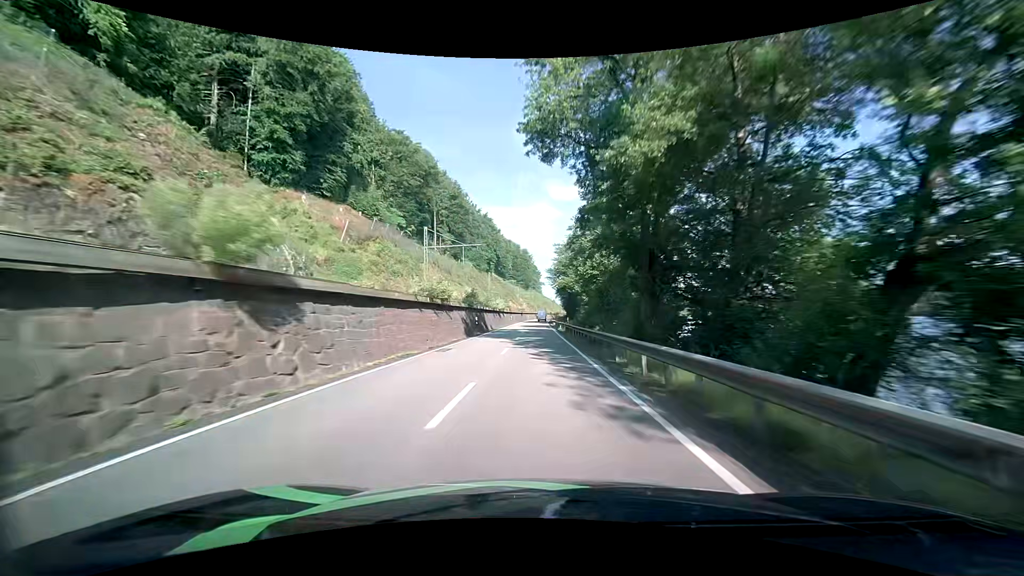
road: primary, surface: asphalt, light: Day
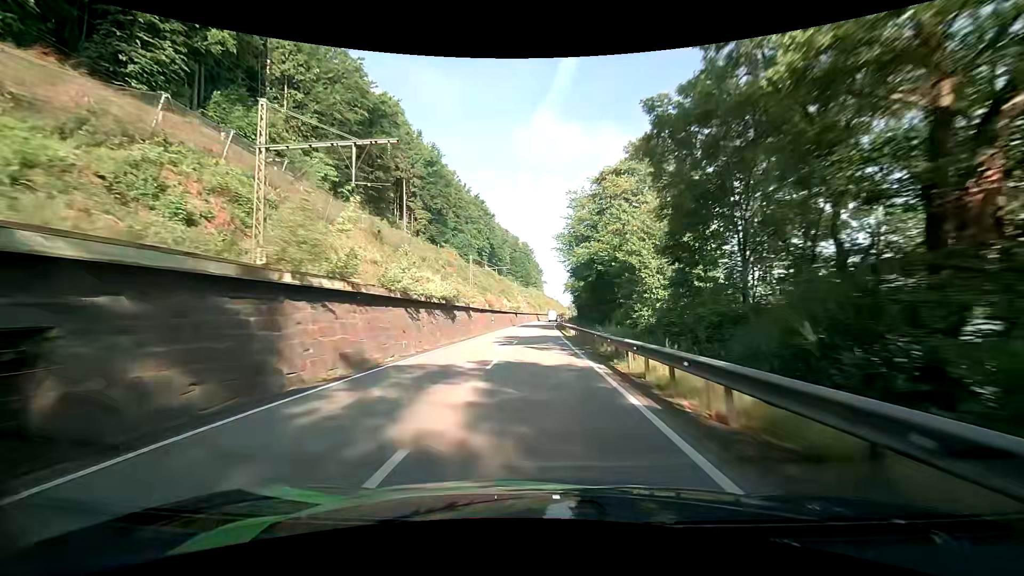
(-0.5, +40.8) m; -1°
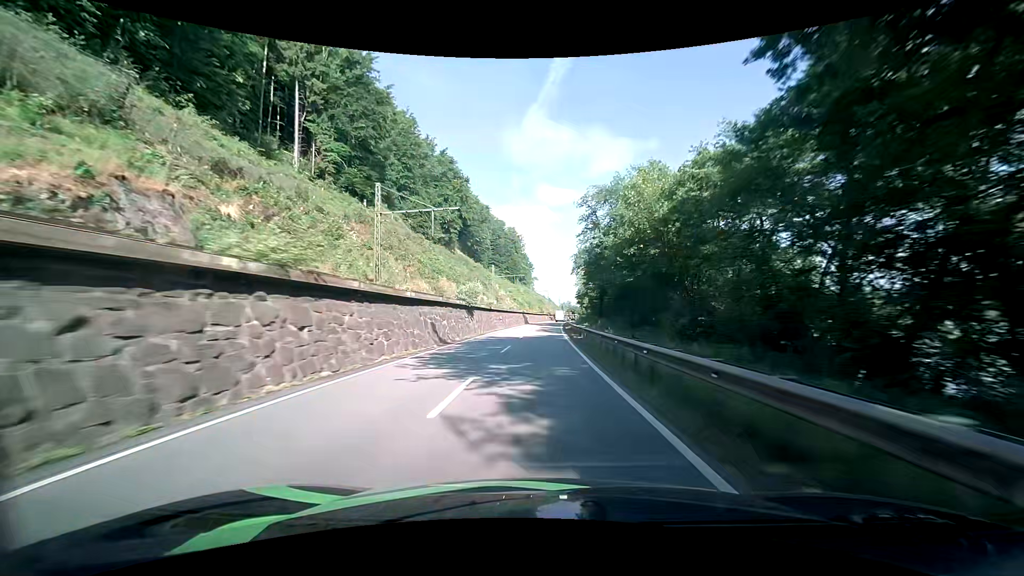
(0.0, +54.0) m; +1°
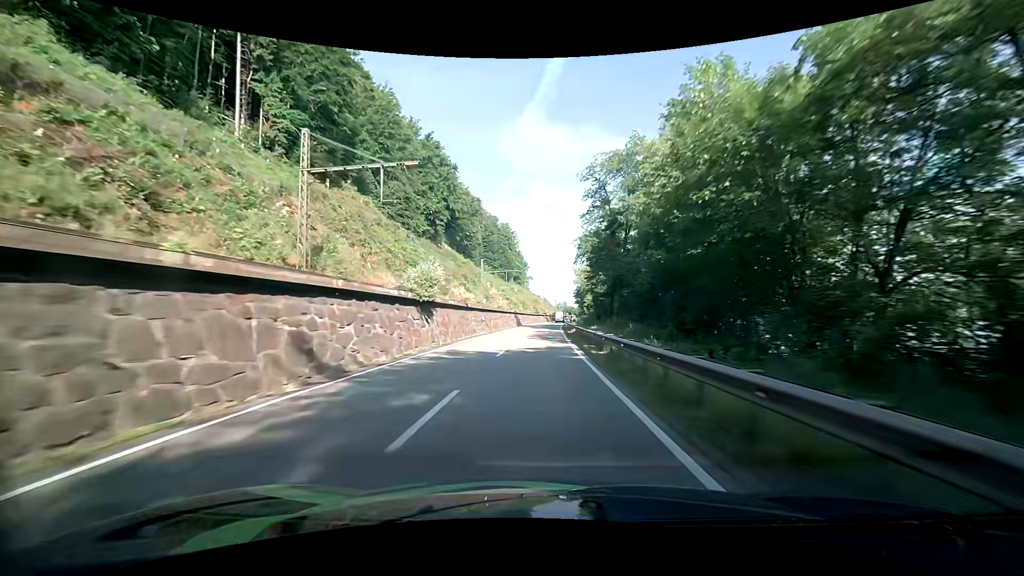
(0.0, +13.5) m; 0°
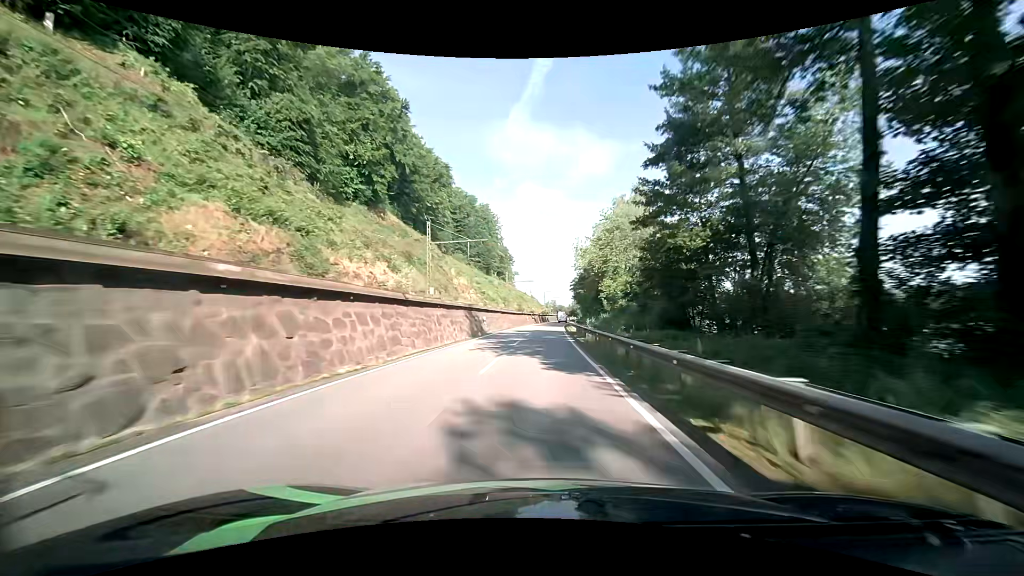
(+0.6, +41.0) m; +1°
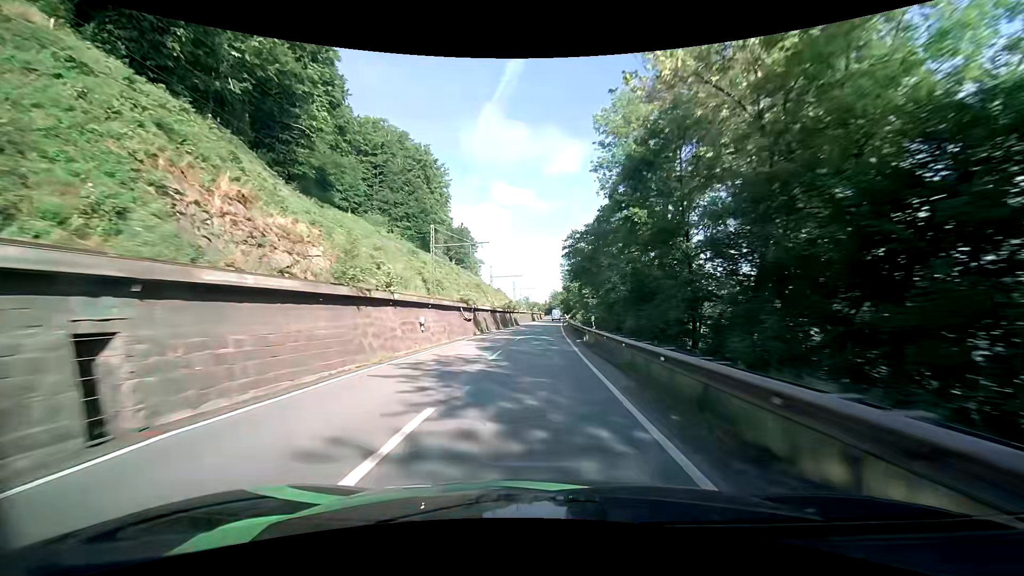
(+2.0, +68.0) m; +3°
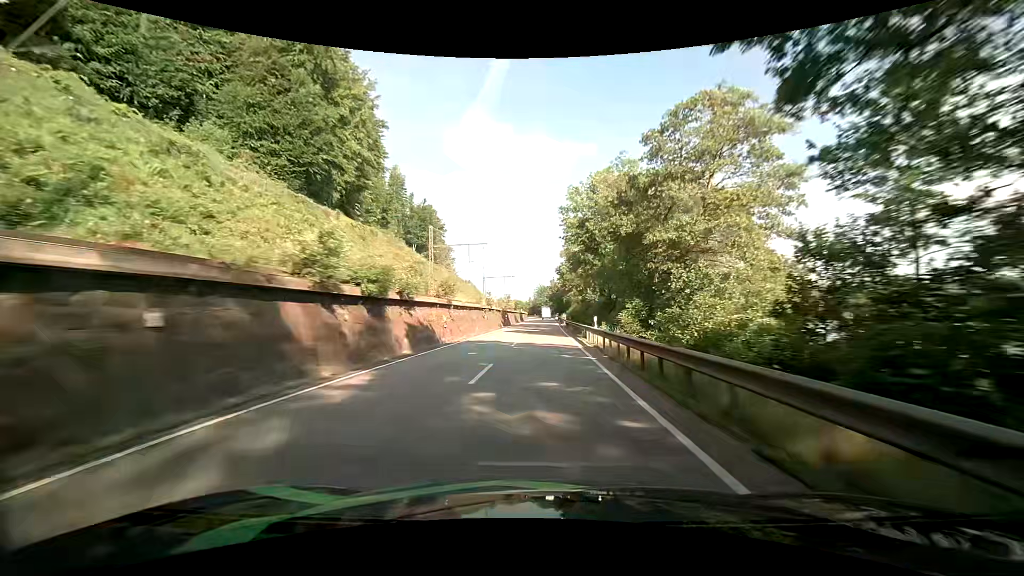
(+0.8, +53.1) m; +2°
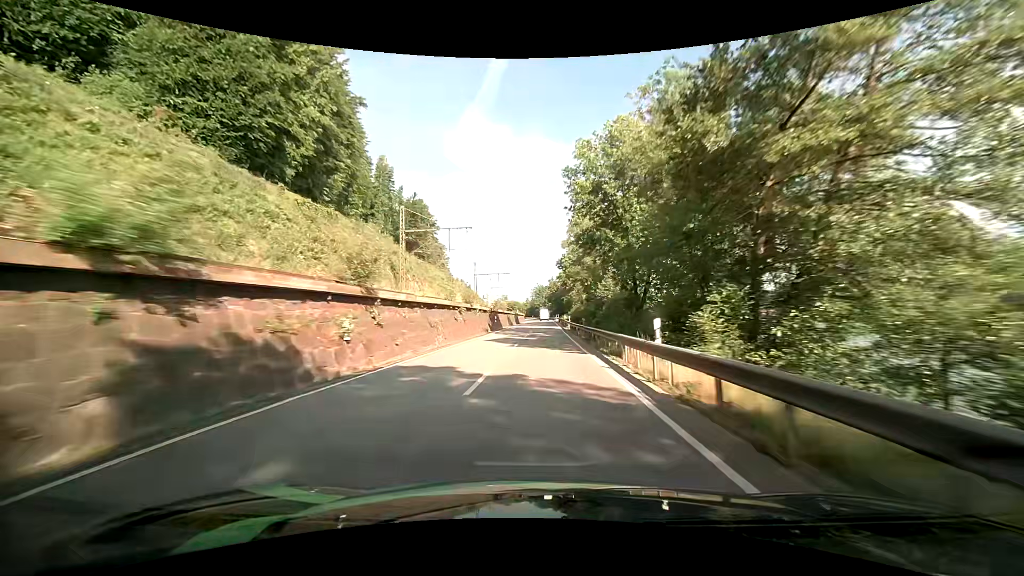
(0.0, +13.2) m; 0°
(0, +10) (0, +20) (0, +30) (0, +40) (0, +50) (+1, +60) (+1, +70) (+1, +80) (+1, +90) (+1, +100) m
